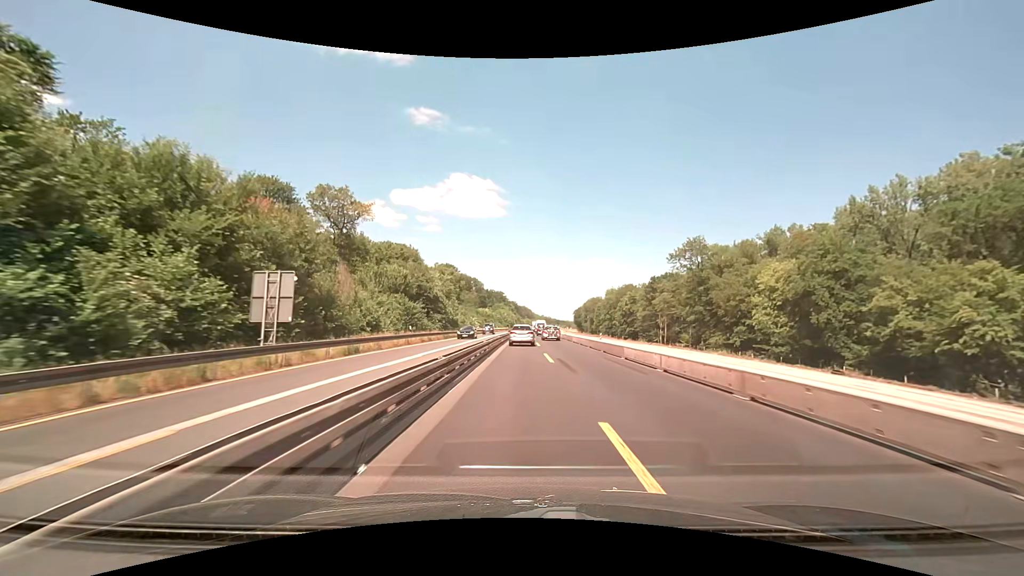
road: motorway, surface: concrete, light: Day
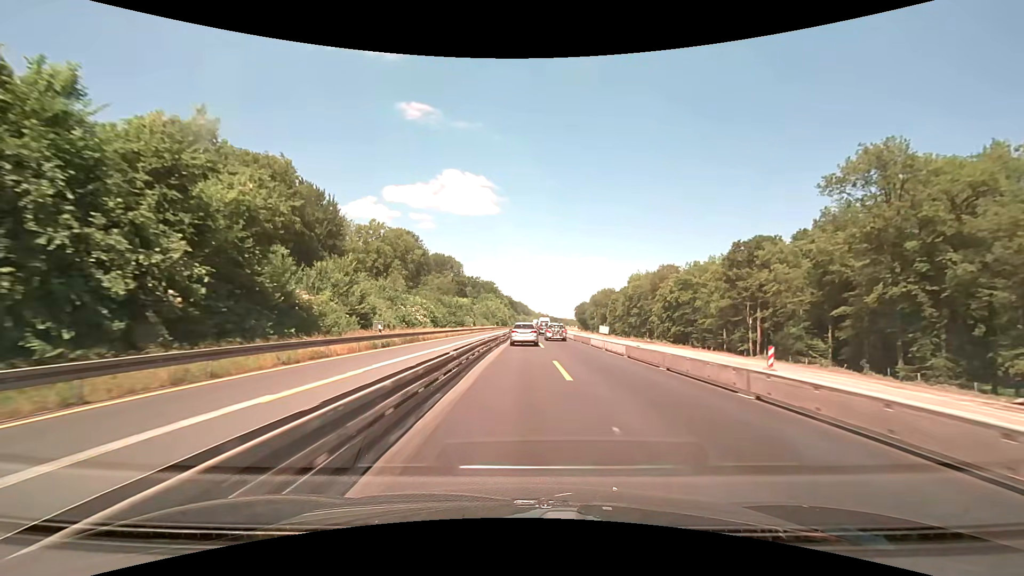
(+0.2, +60.4) m; +1°
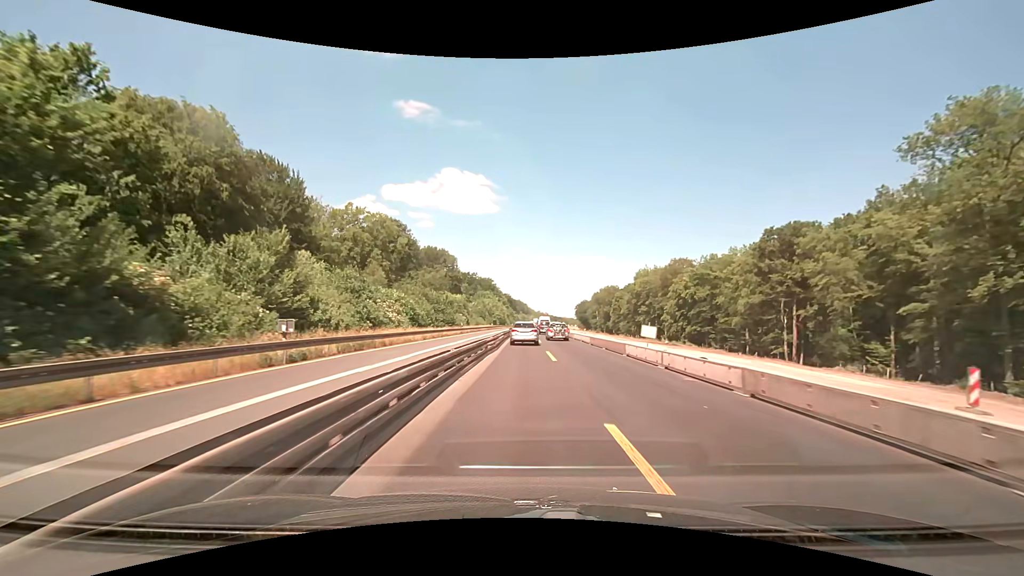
(0.0, +11.8) m; 0°
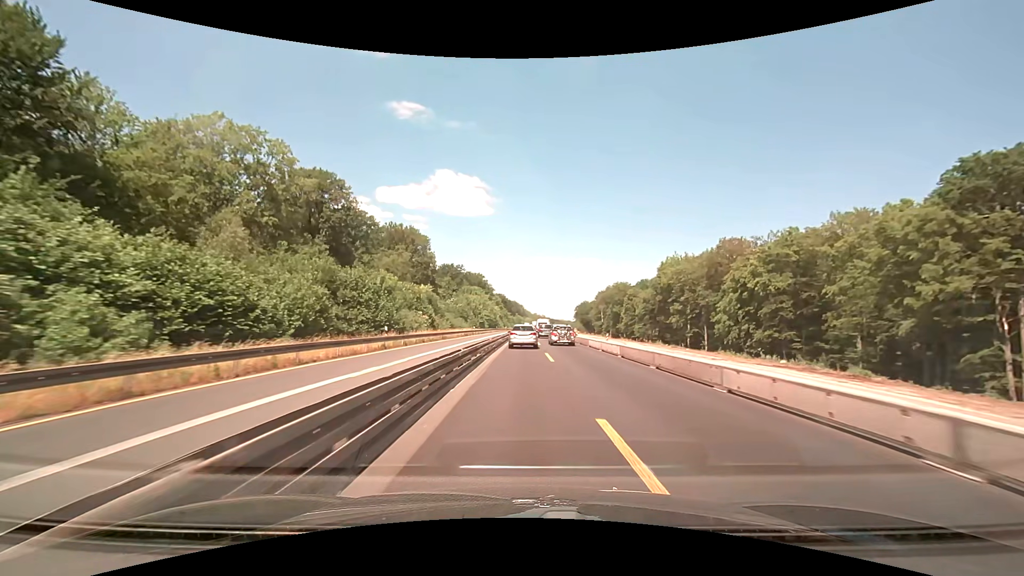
(+0.1, +35.2) m; 0°
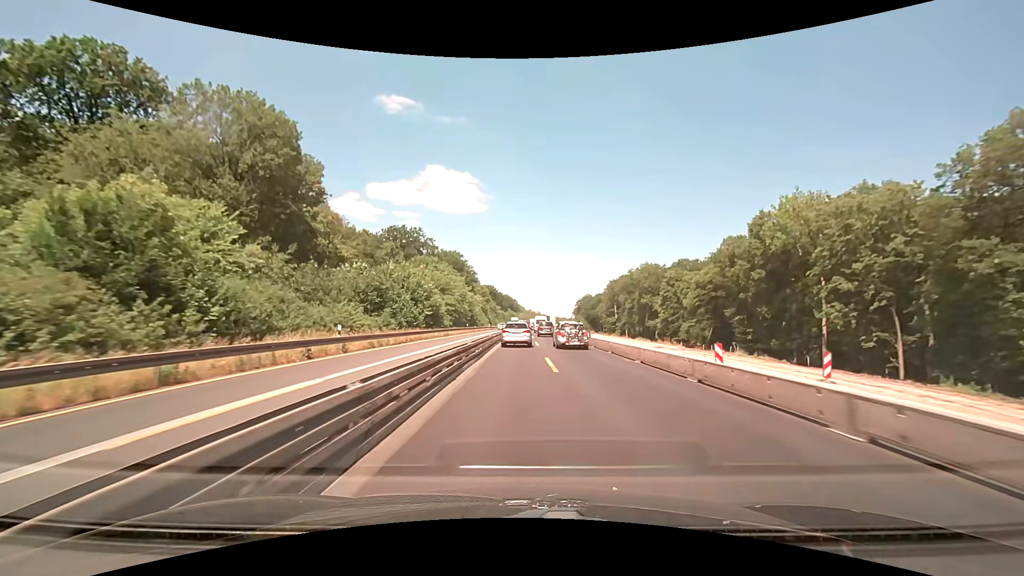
(+0.4, +58.9) m; +1°
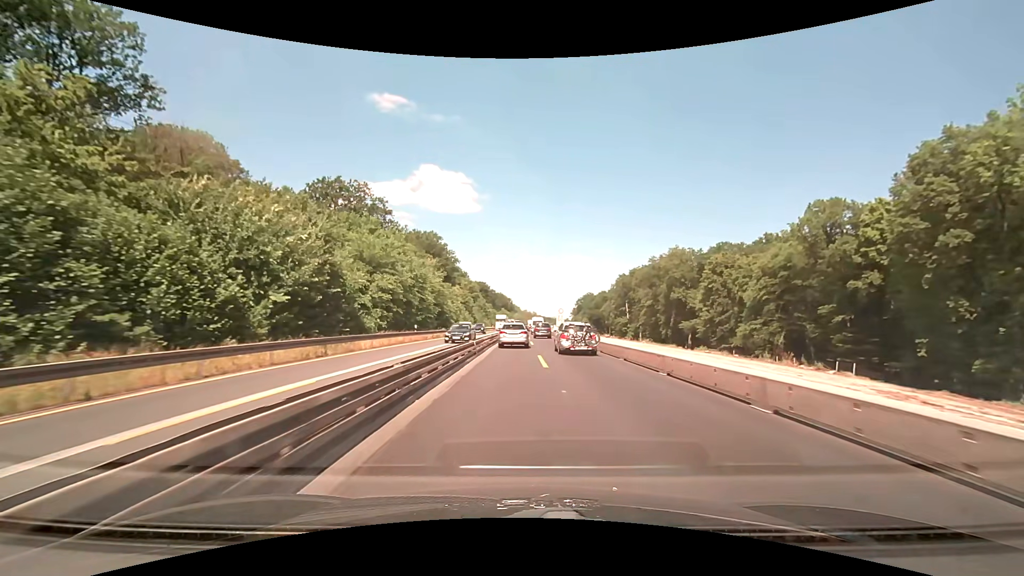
(+0.2, +34.1) m; +1°
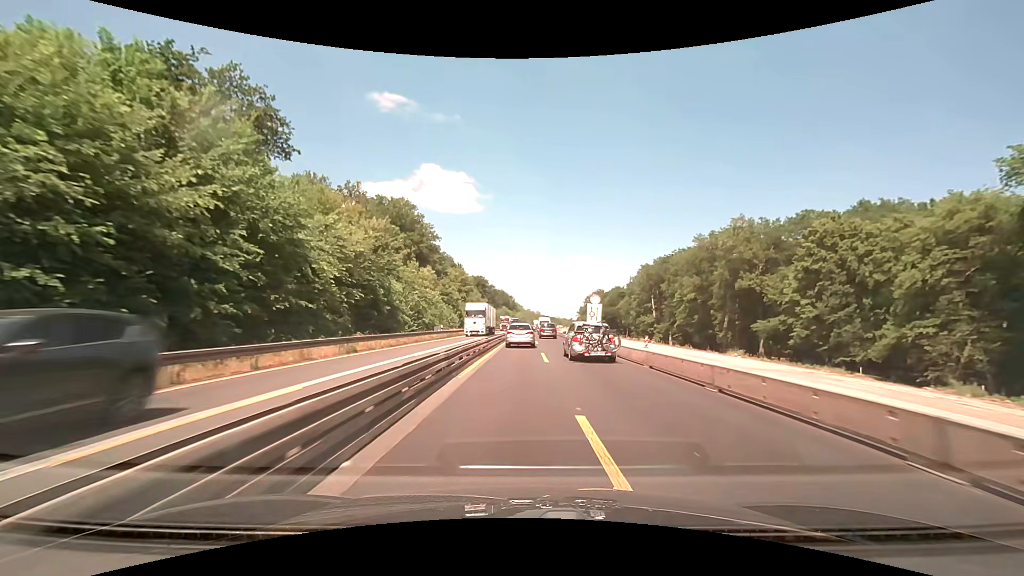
(-0.1, +33.6) m; 0°
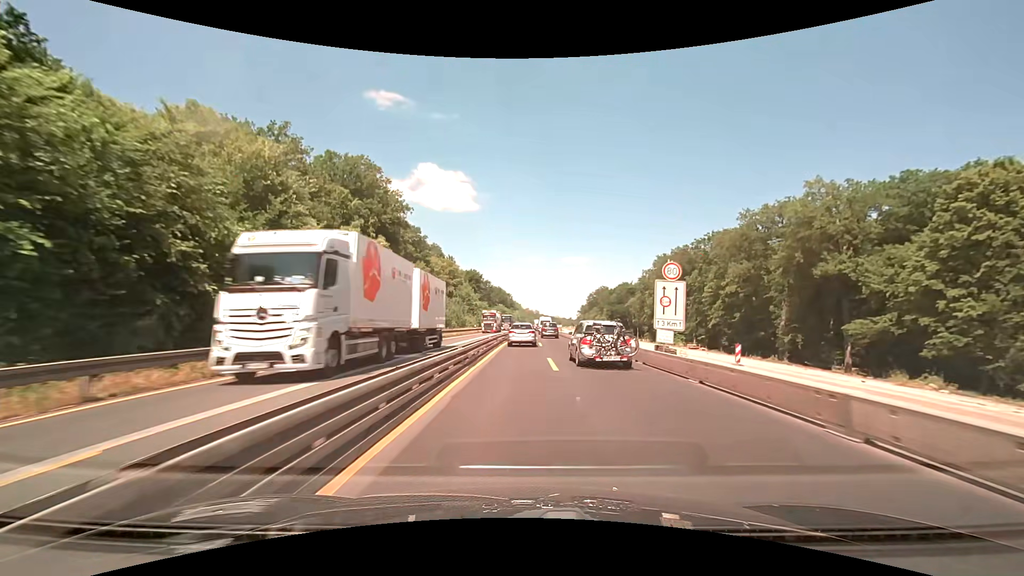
(0.0, +22.6) m; 0°
(0, +10) (0, +20) (0, +30) (0, +40) (0, +50) (+1, +60) (+1, +70) (+1, +80) (+1, +90) (+1, +100) m
